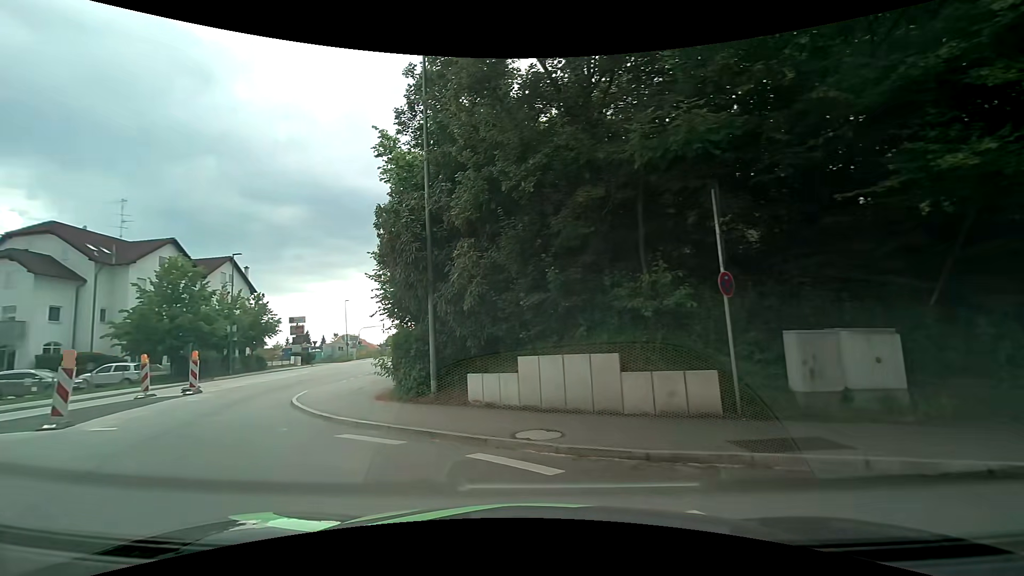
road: tertiary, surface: asphalt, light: Day
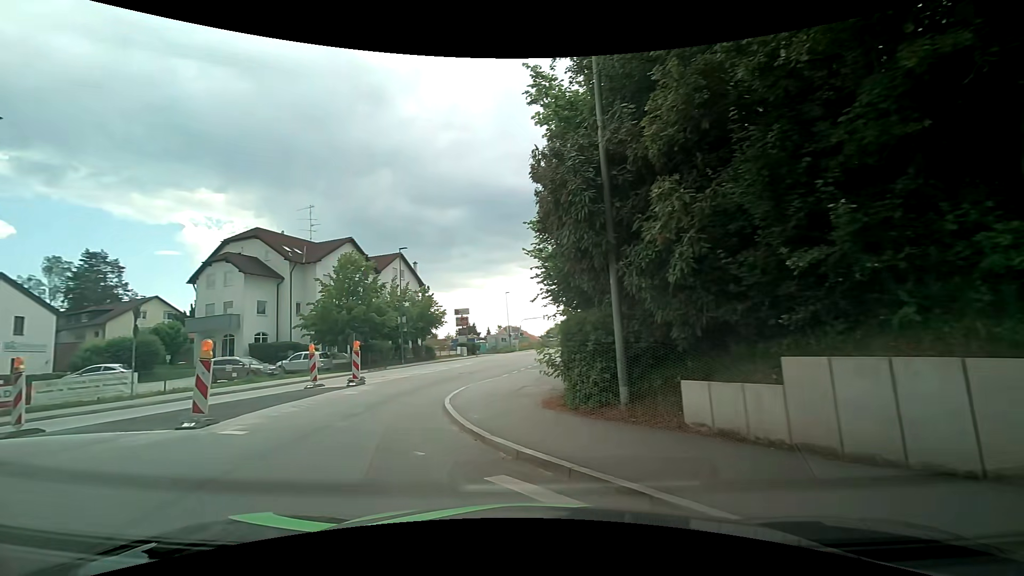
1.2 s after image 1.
(-0.5, +3.5) m; -19°
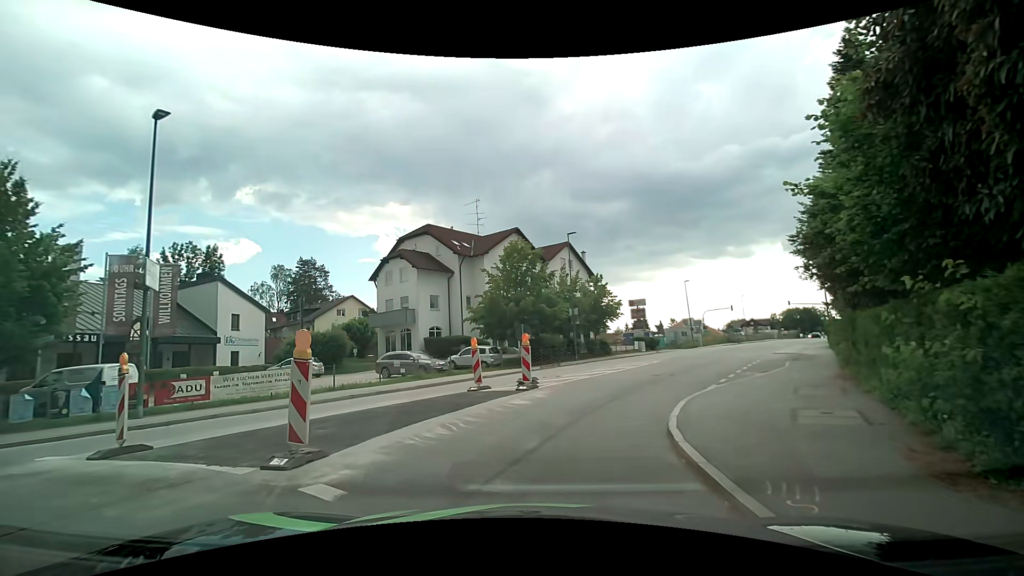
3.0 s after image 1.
(-0.8, +4.6) m; -18°
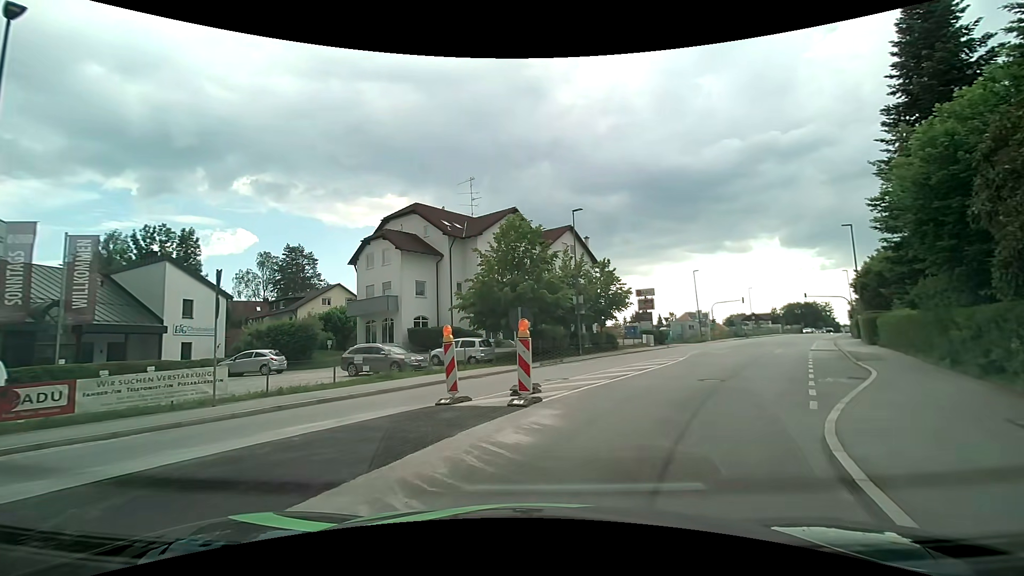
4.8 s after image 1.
(-0.2, +5.2) m; 0°
(+2, +10) (+6, +19) (+11, +27) (+16, +36) (+21, +45) (+26, +53) (+31, +62) (+36, +71) (+42, +79) (+47, +88) m
